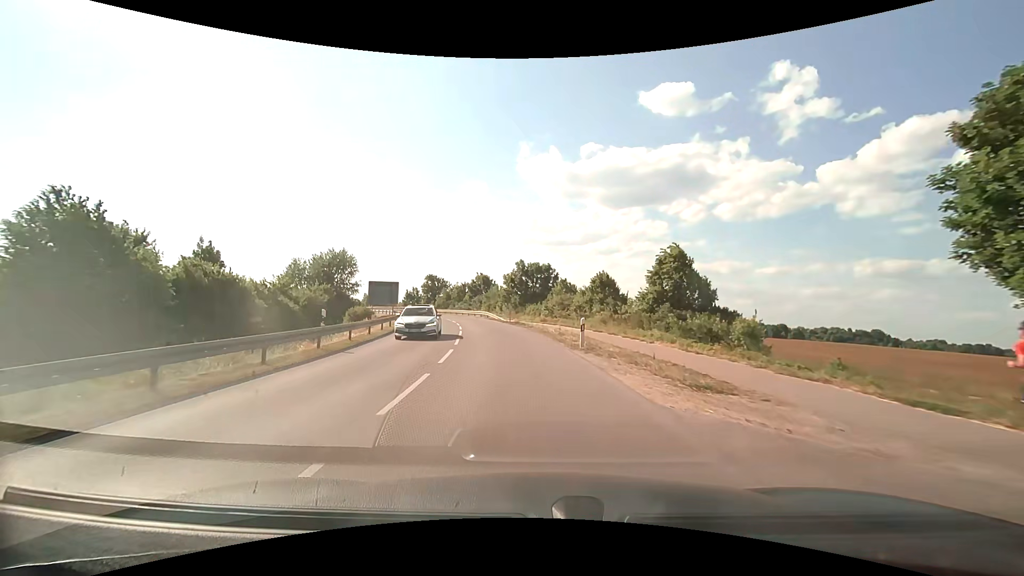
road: secondary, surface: asphalt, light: Day
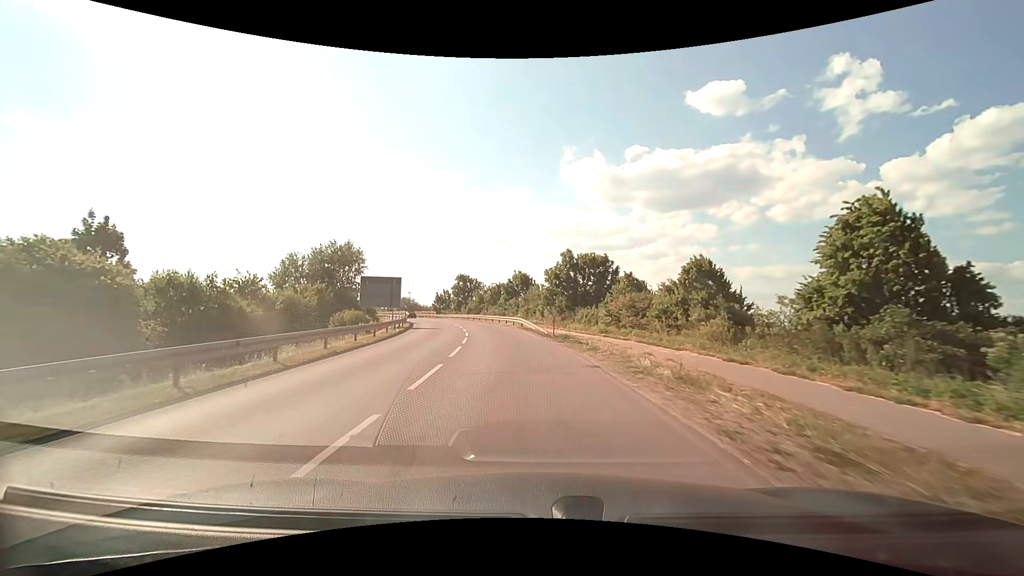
(-0.7, +16.1) m; -5°
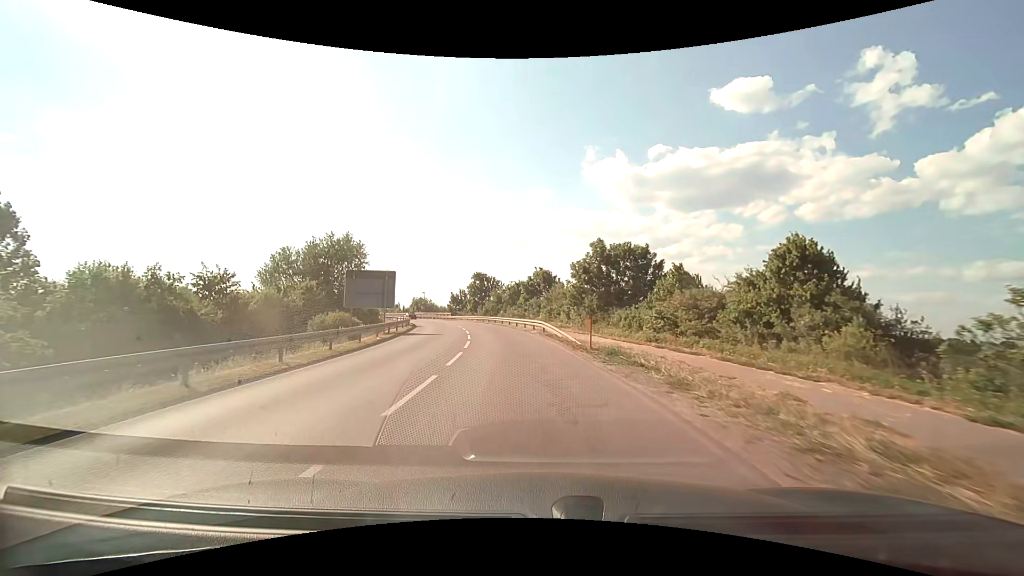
(-0.2, +8.1) m; -3°
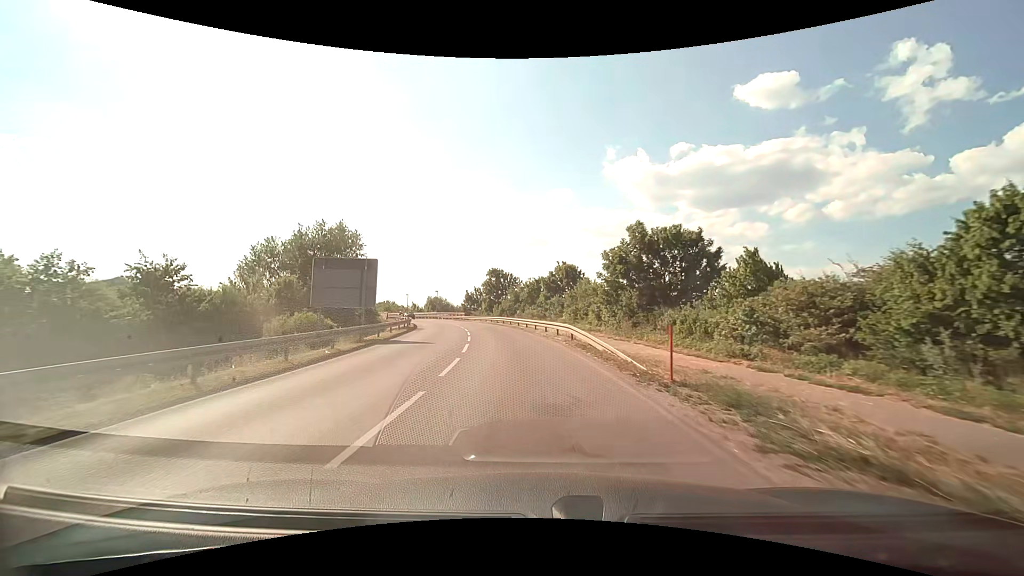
(-0.2, +8.1) m; -2°
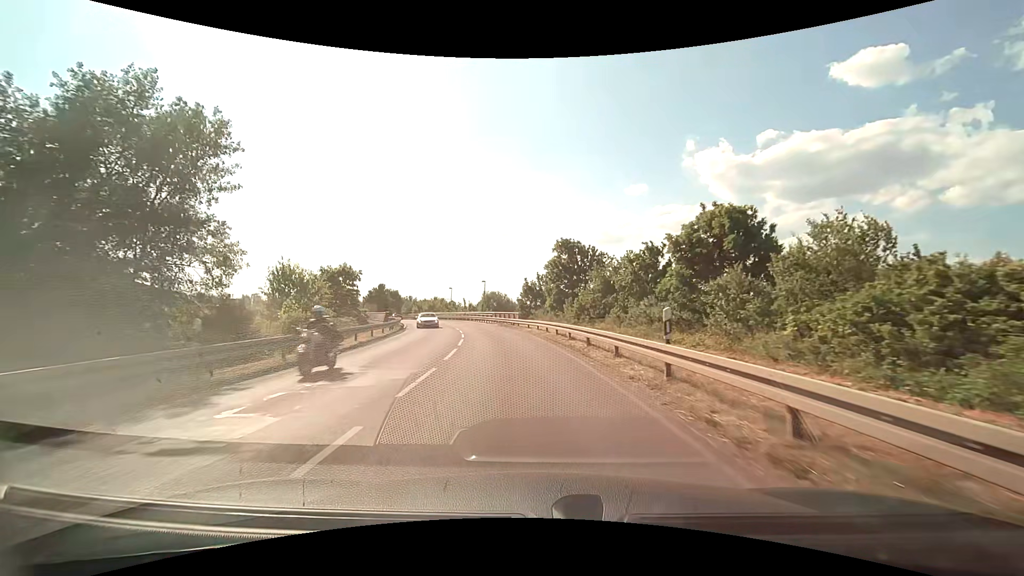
(-2.2, +32.5) m; -8°
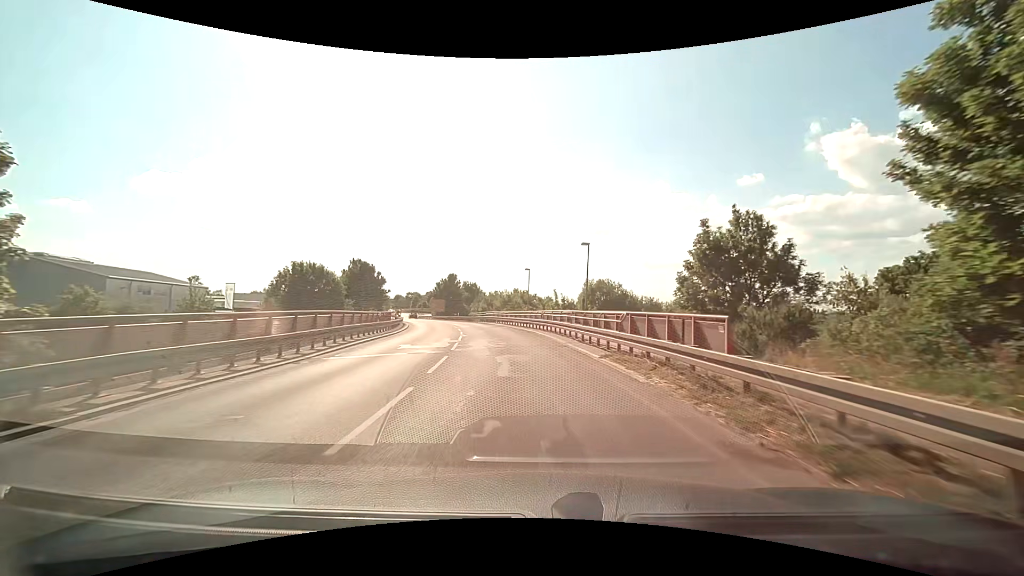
(-3.9, +39.0) m; -11°
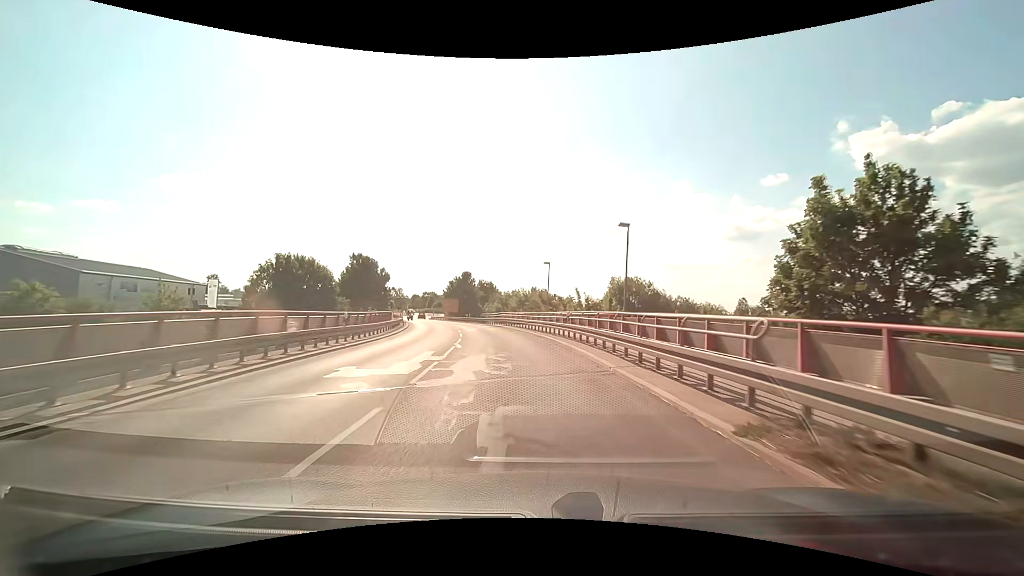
(-0.2, +7.8) m; -3°
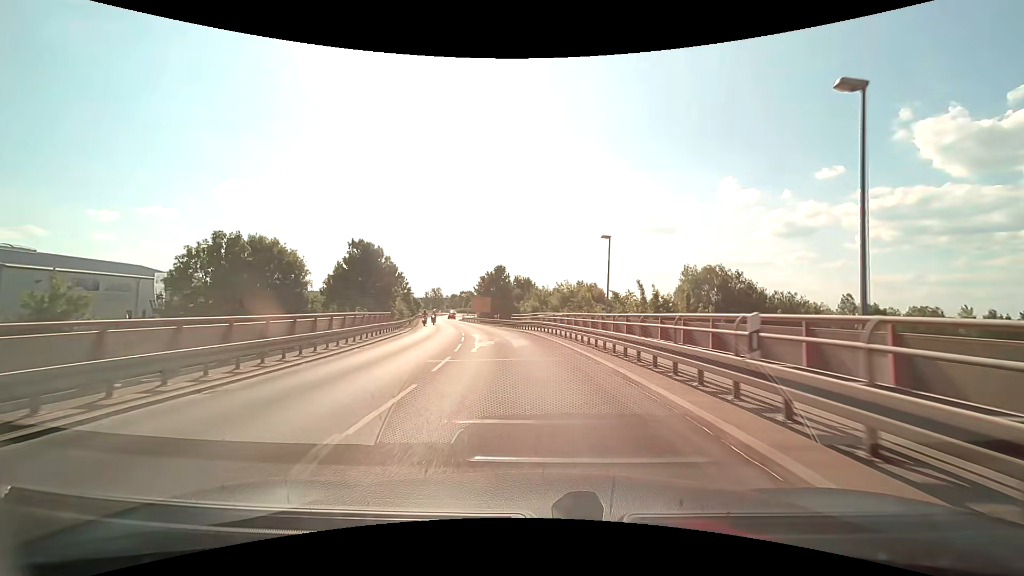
(-0.5, +15.5) m; -4°
(0, +10) (-1, +20) (-2, +30) (-4, +40) (-6, +50) (-8, +59) (-10, +69) (-13, +79) (-15, +89) (-17, +98) m
